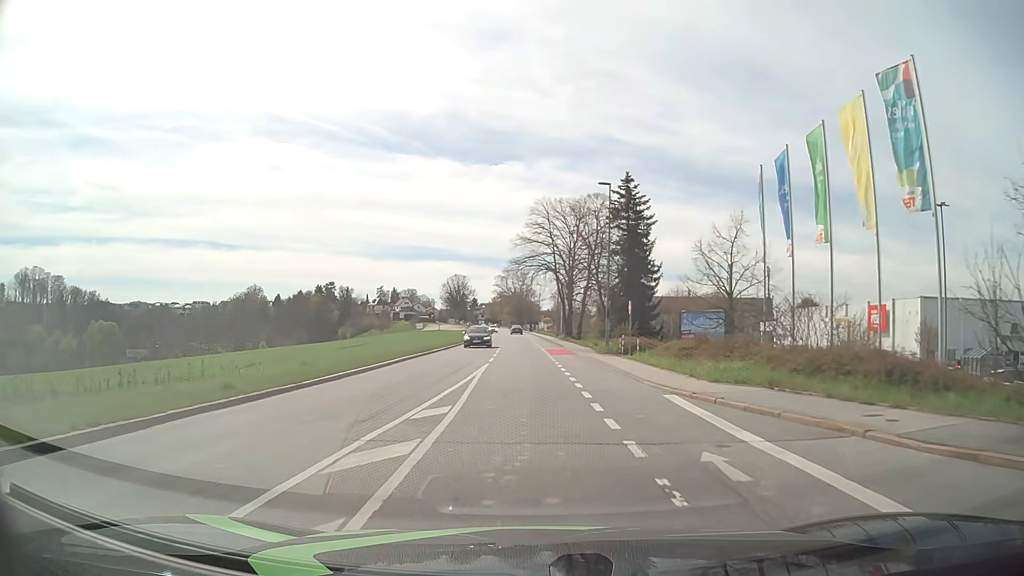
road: tertiary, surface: asphalt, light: Day
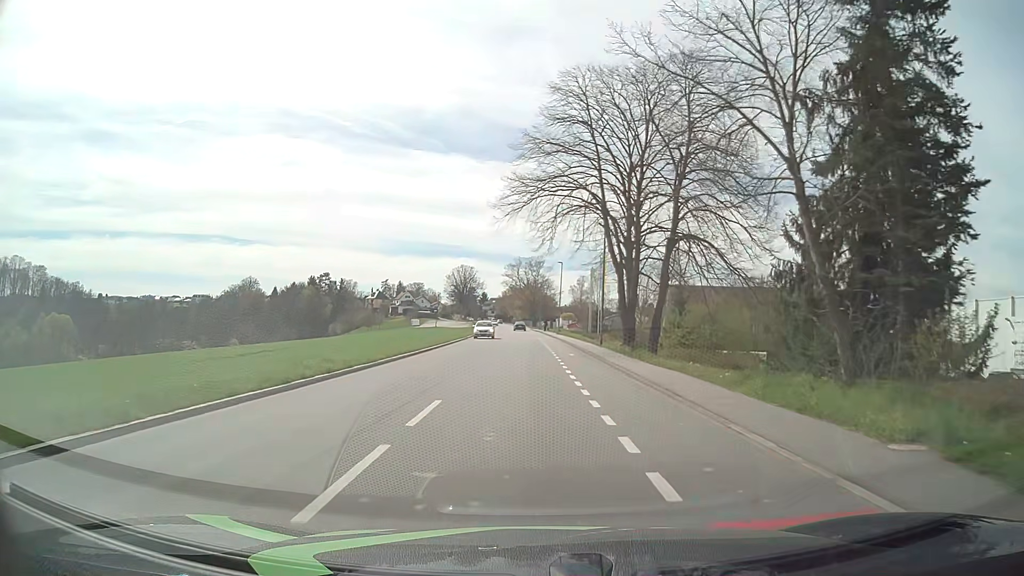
(-0.4, +36.2) m; -1°
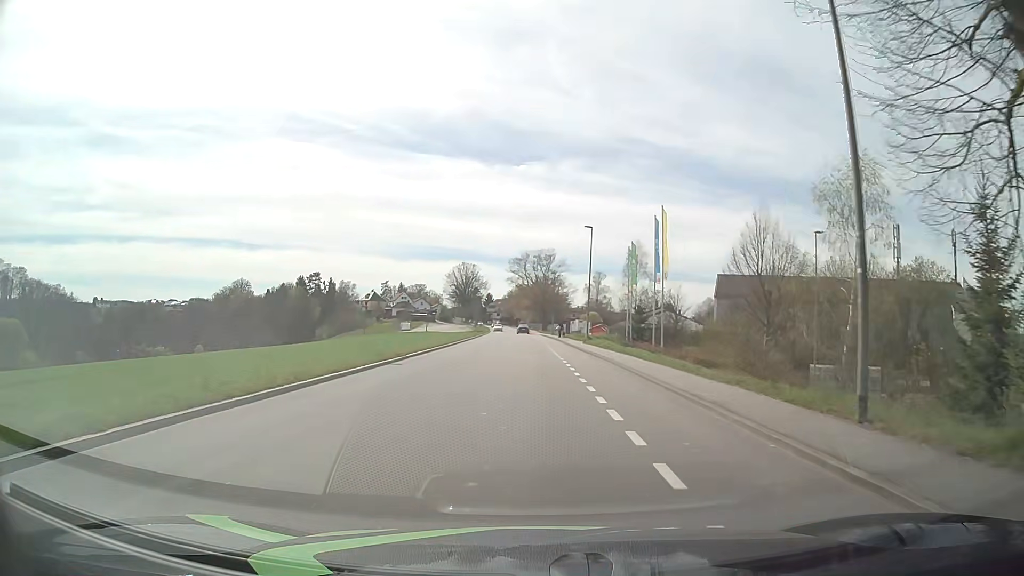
(-0.3, +29.8) m; -1°
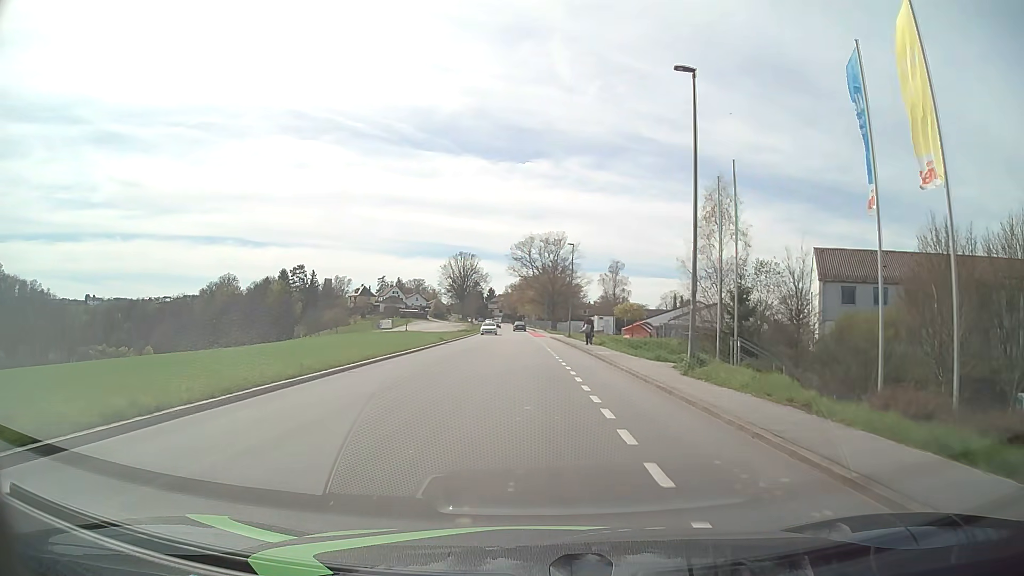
(0.0, +30.1) m; 0°
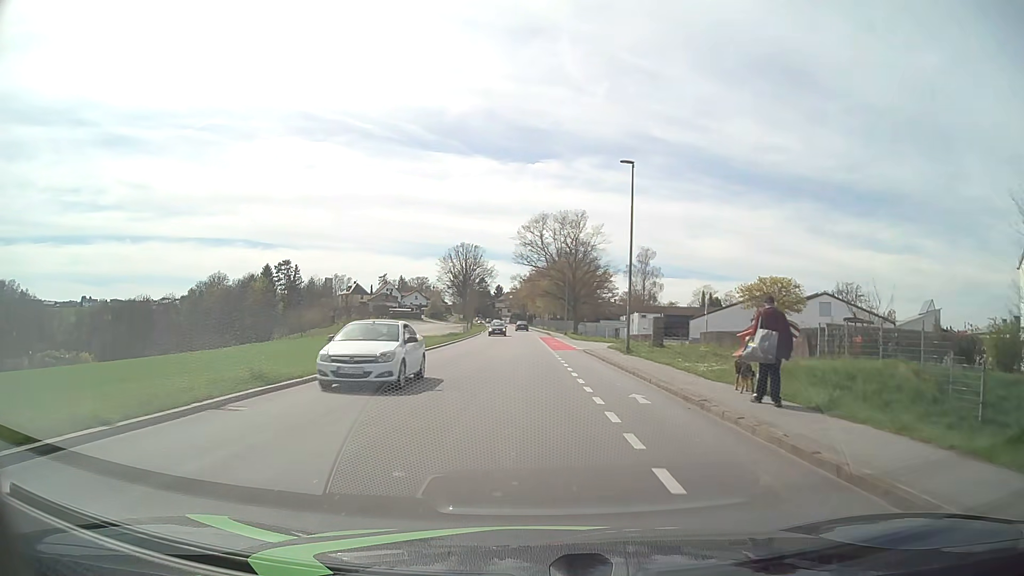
(-0.3, +30.4) m; -1°
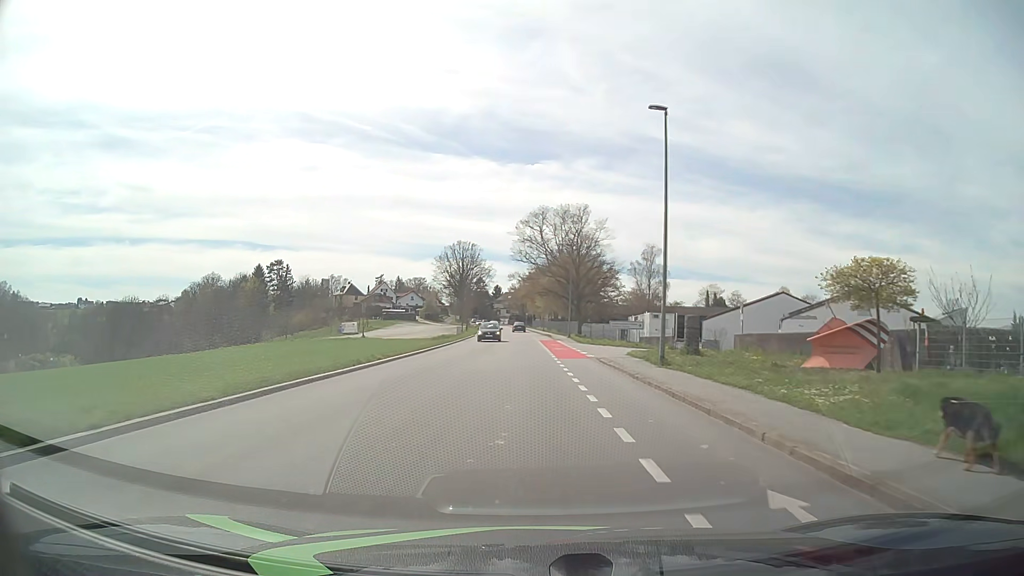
(0.0, +7.6) m; 0°
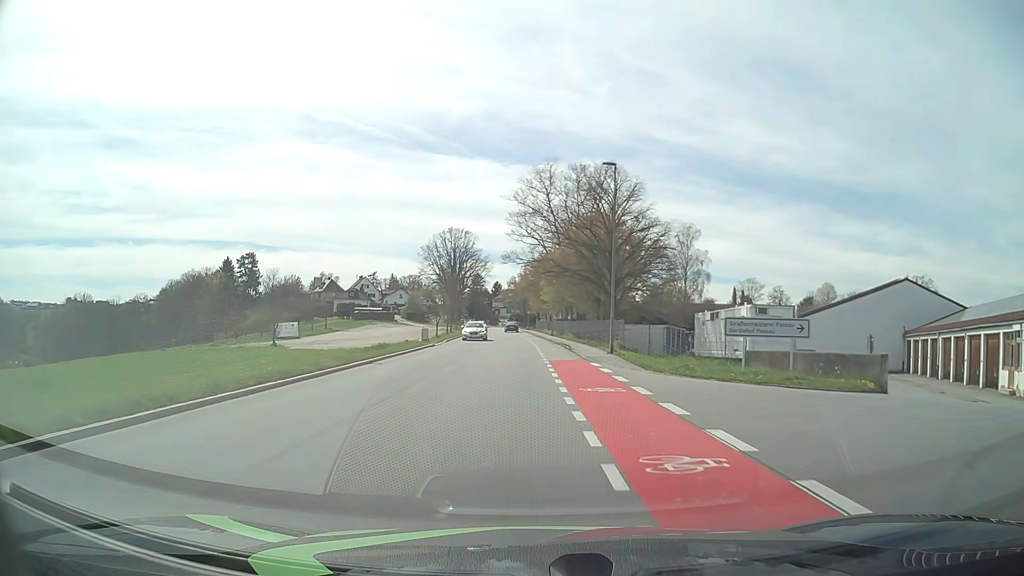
(0.0, +30.4) m; 0°
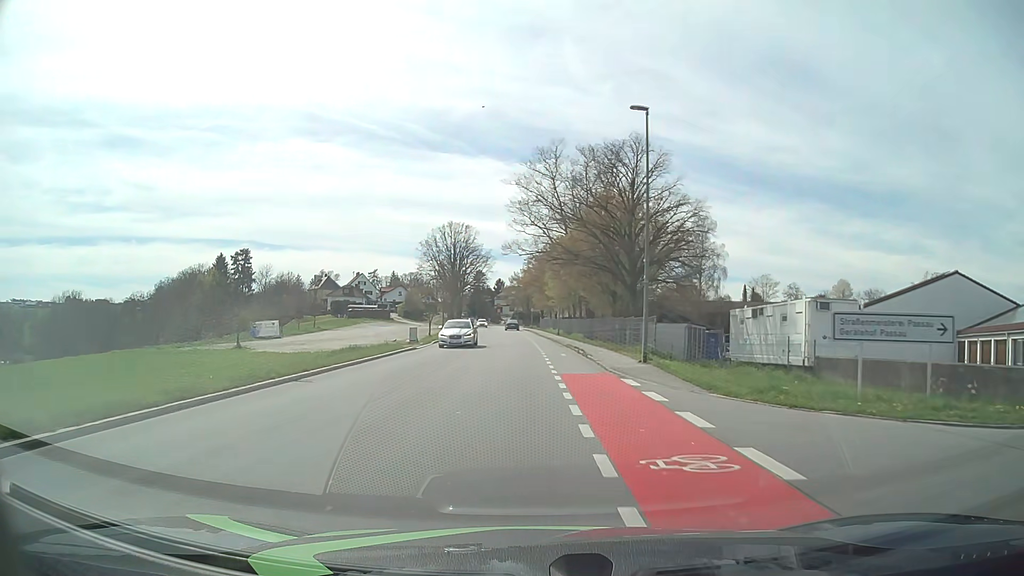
(0.0, +7.6) m; -1°
(0, +10) (0, +20) (0, +30) (-1, +40) (-1, +50) (-2, +60) (-2, +70) (-3, +80) (-3, +90) (-4, +100) m
